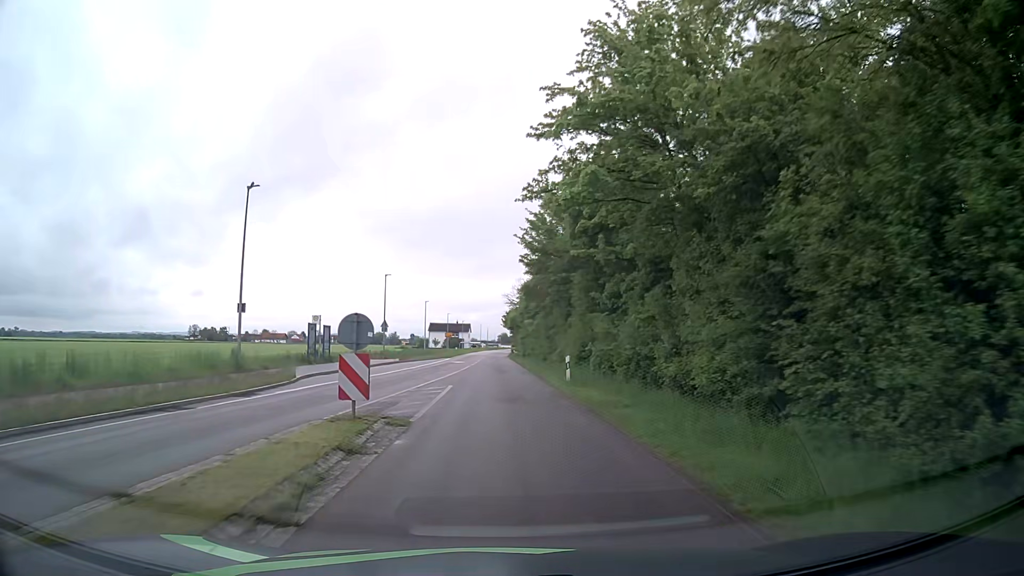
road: secondary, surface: asphalt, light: Day
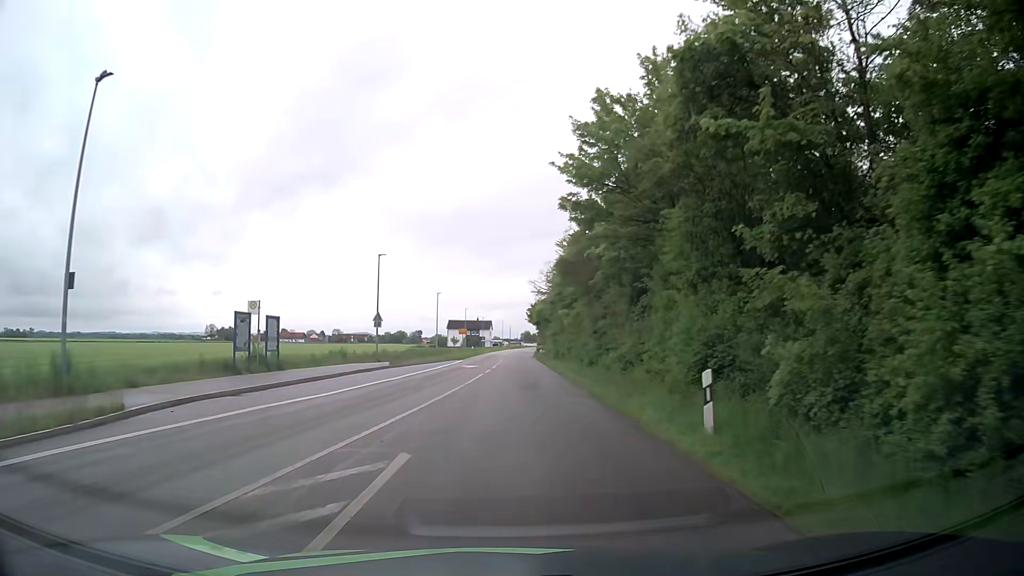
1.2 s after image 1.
(-0.3, +14.2) m; -3°
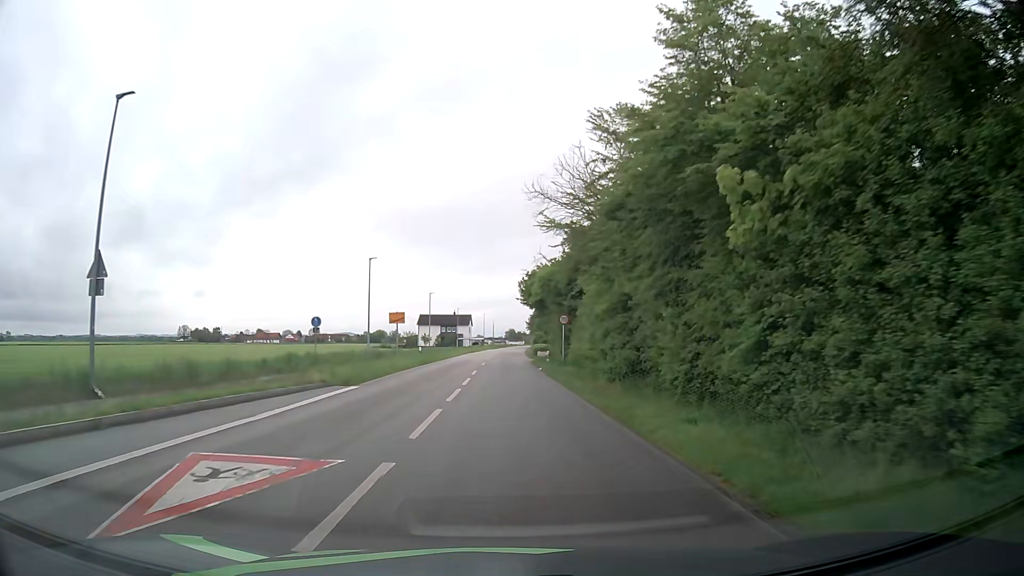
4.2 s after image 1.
(+0.8, +35.5) m; +2°
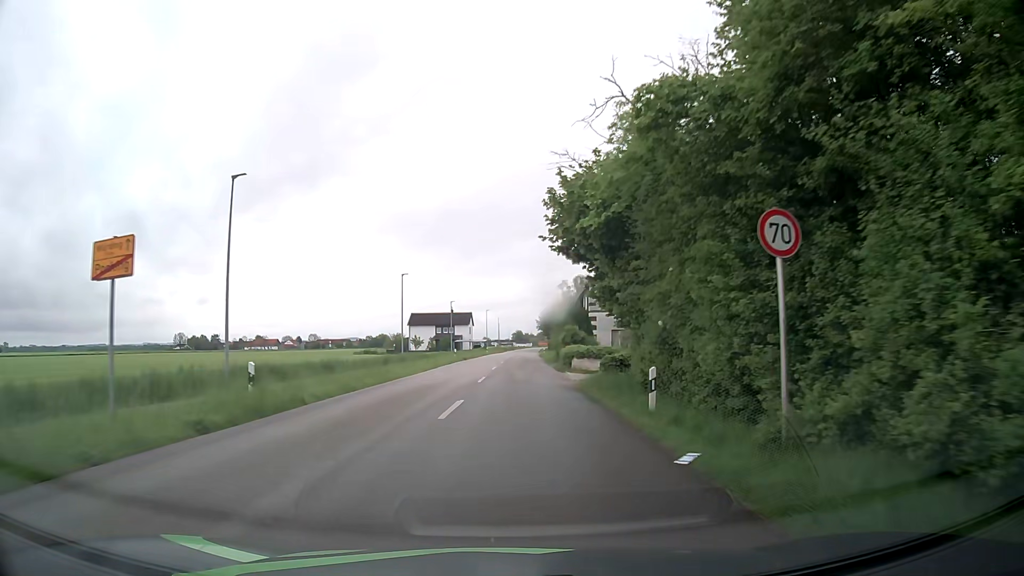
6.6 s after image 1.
(-0.2, +28.5) m; -1°
(0, +10) (0, +20) (0, +30) (0, +40) (+1, +50) (+1, +60) (+1, +70) (+2, +80) (+2, +90) (+2, +100) m
